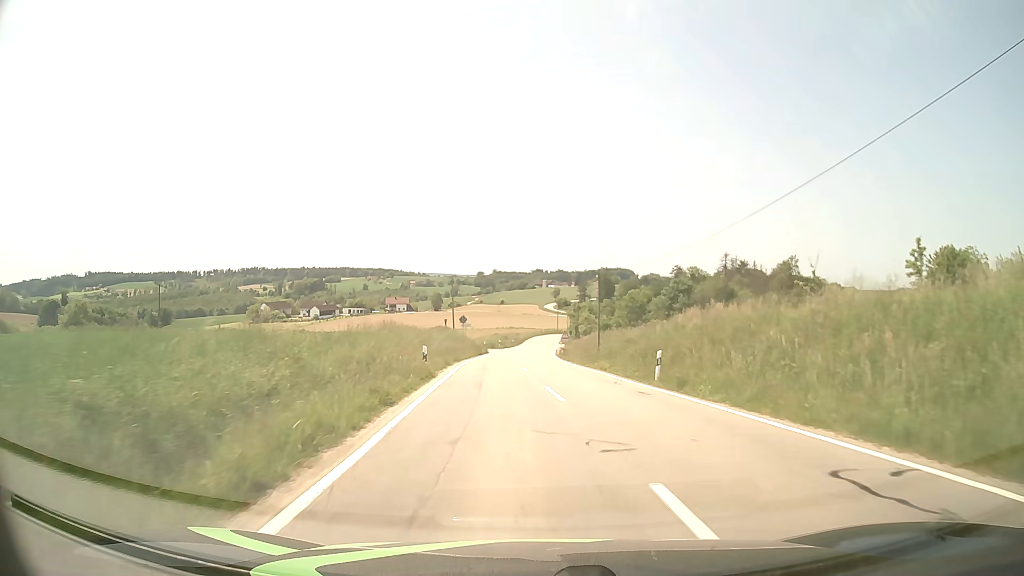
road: tertiary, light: Day
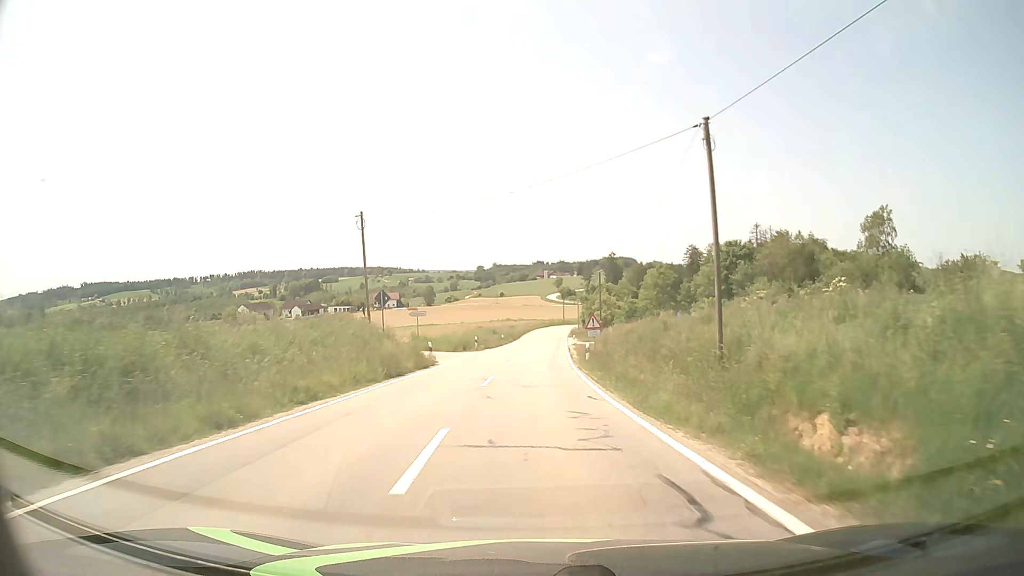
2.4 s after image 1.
(+0.3, +32.8) m; 0°
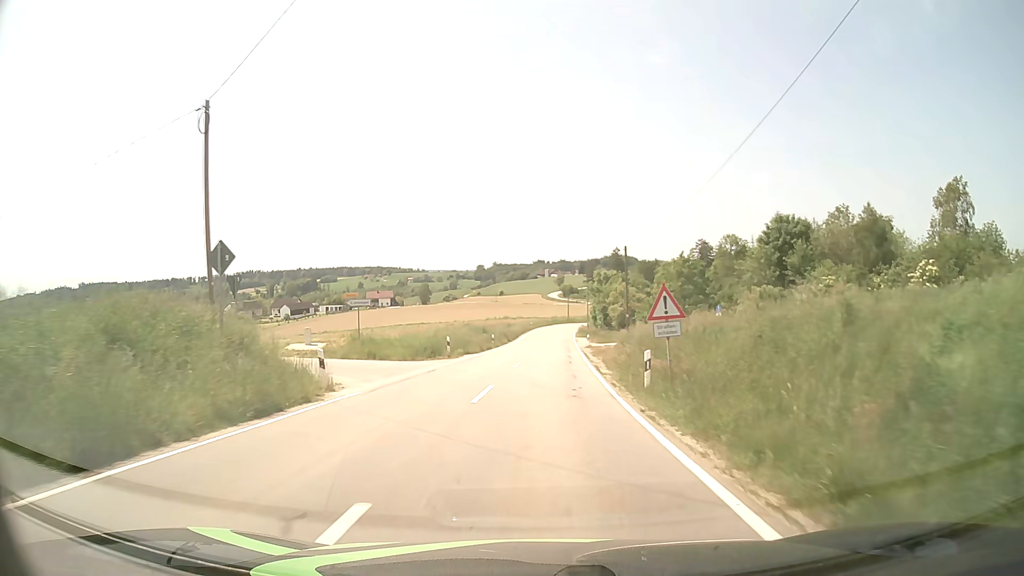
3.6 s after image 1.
(-0.1, +16.9) m; 0°
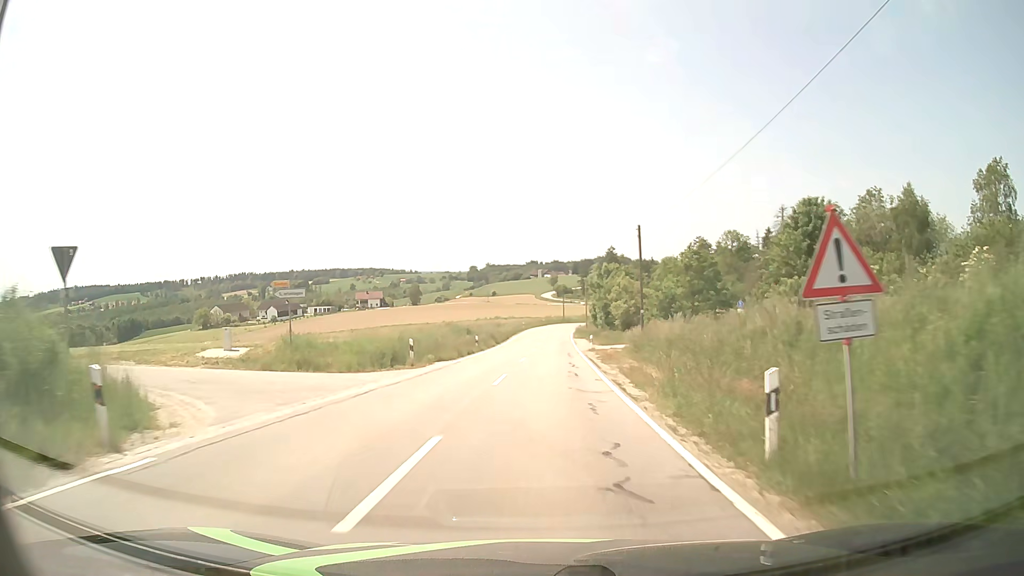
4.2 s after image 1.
(0.0, +8.5) m; +1°
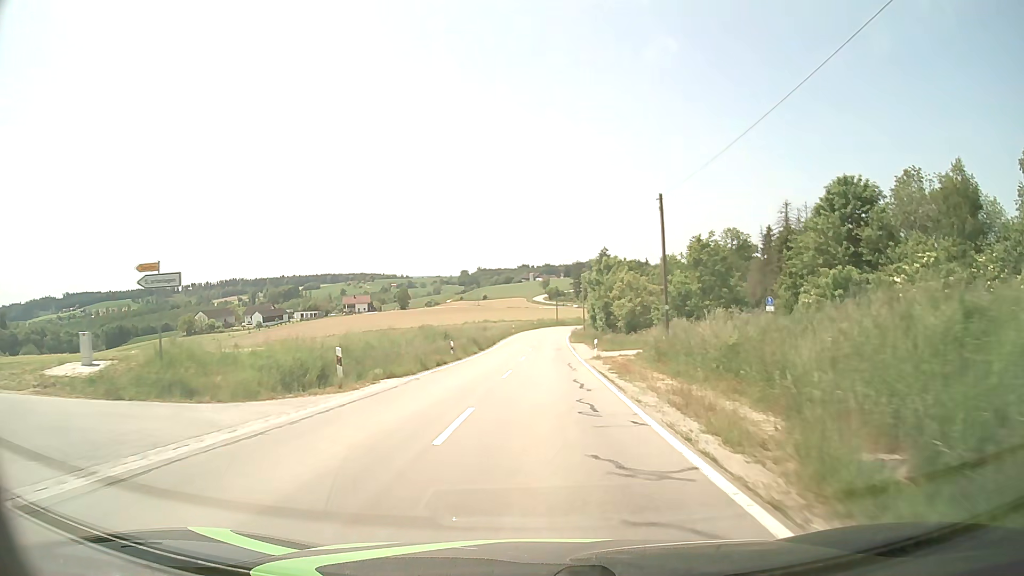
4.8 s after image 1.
(+0.1, +8.6) m; +1°
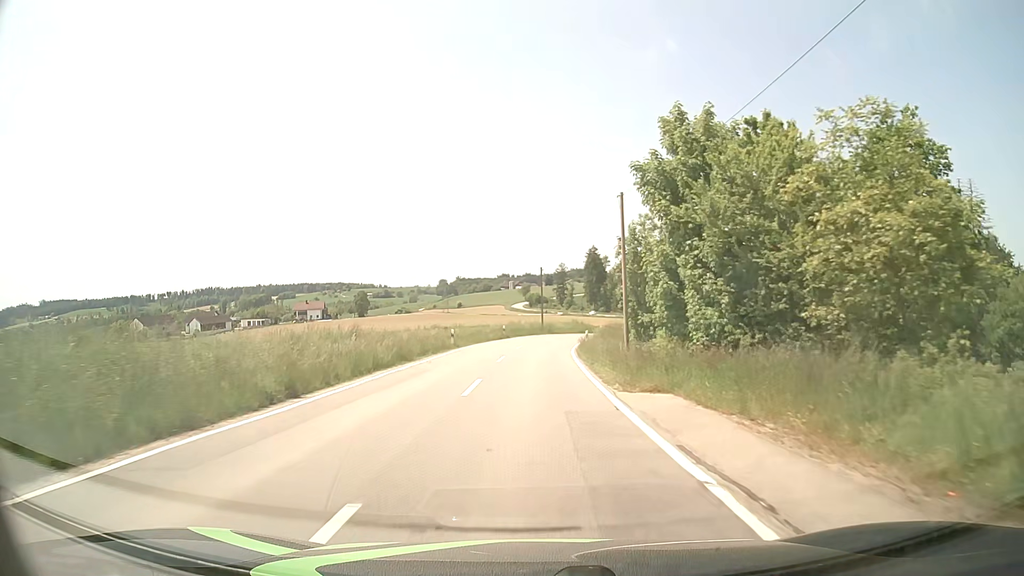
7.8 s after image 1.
(+0.8, +43.7) m; +2°
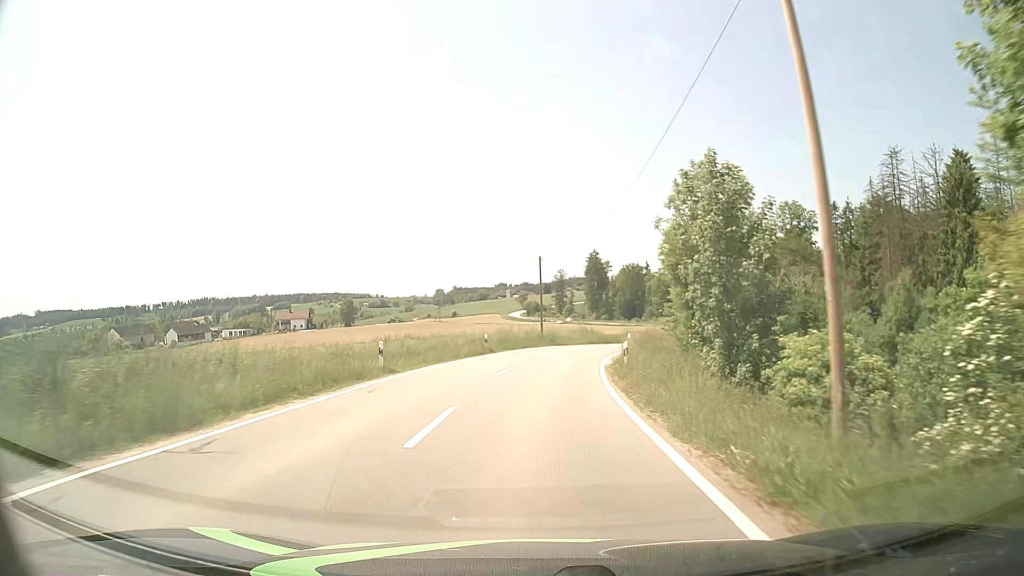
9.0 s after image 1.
(0.0, +17.3) m; 0°
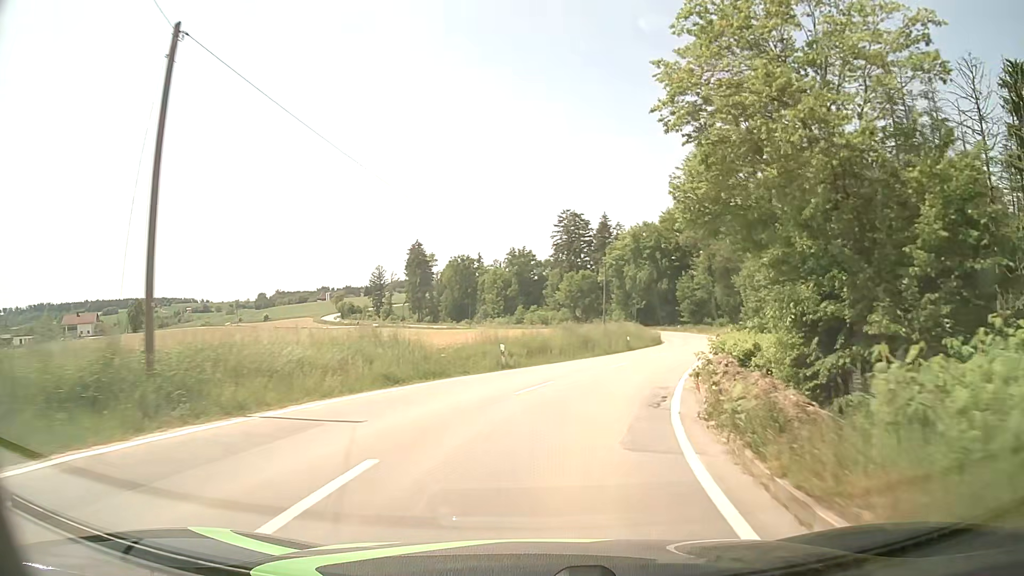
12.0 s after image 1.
(+3.7, +40.9) m; +15°
(+1, +10) (+2, +20) (+5, +29) (+9, +39) (+12, +48) (+15, +58) (+18, +67) (+20, +77) (+21, +87) (+21, +97) m
